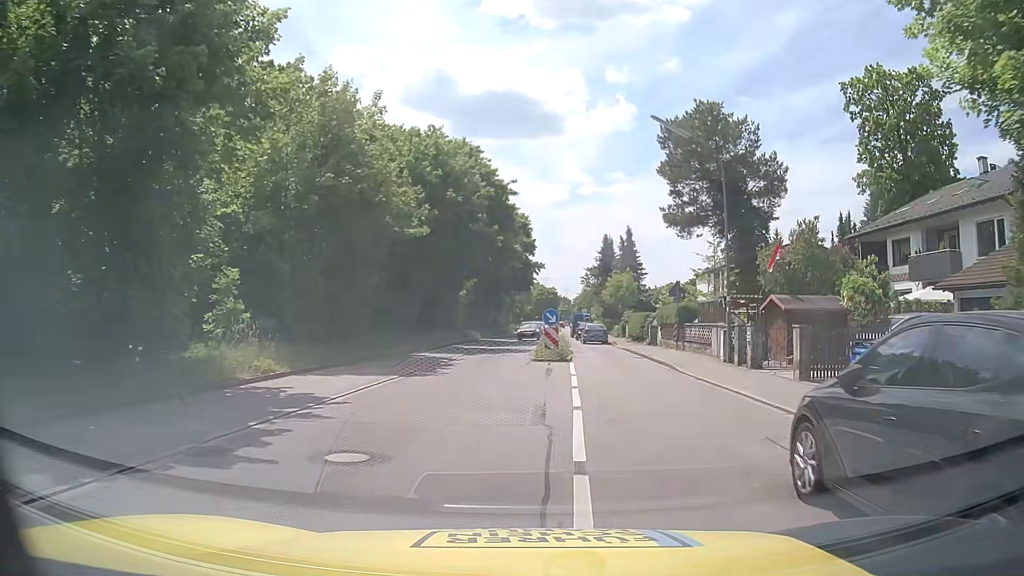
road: tertiary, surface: asphalt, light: Day
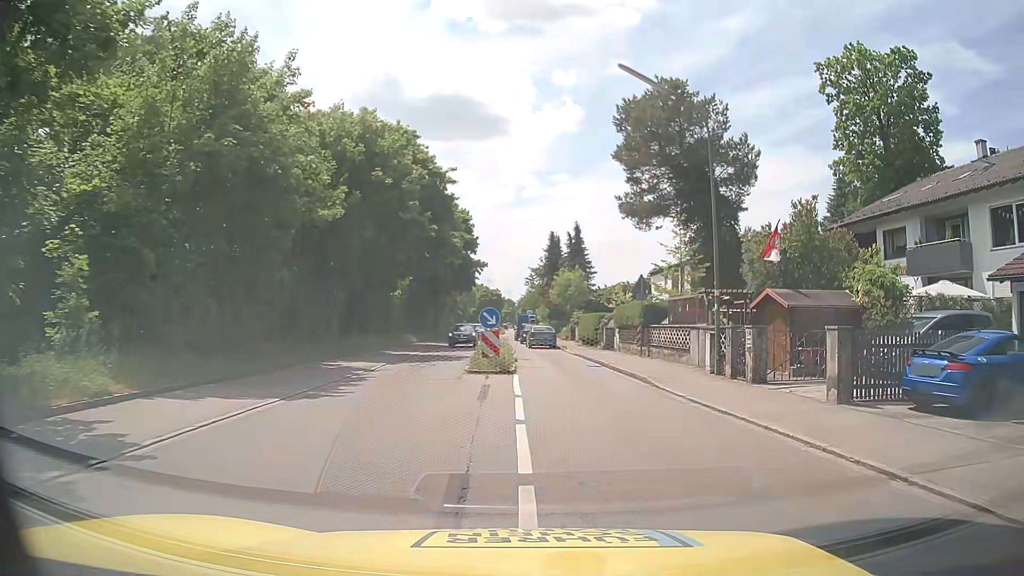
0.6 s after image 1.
(+0.2, +4.9) m; +5°
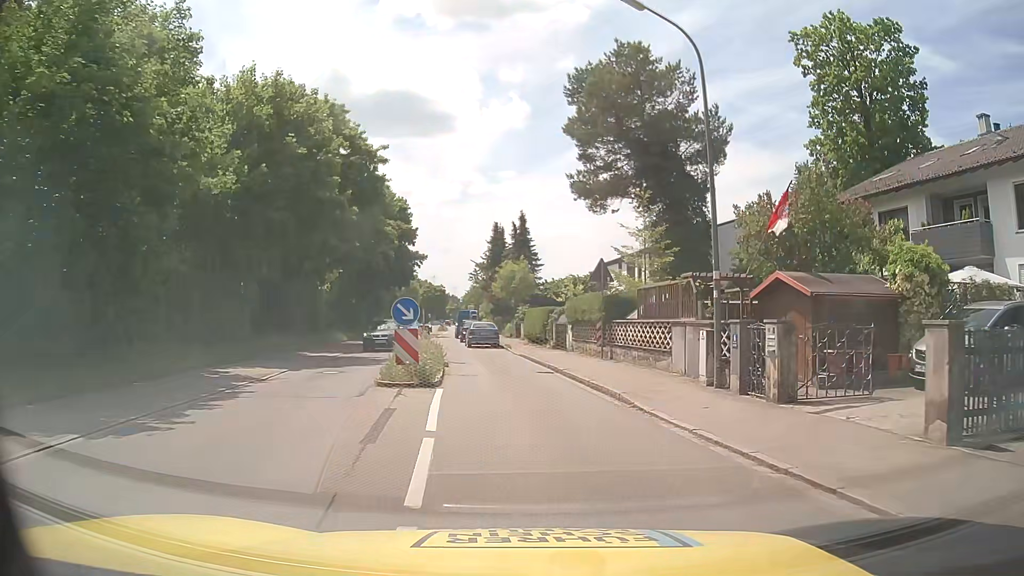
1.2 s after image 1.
(+0.2, +4.8) m; +5°
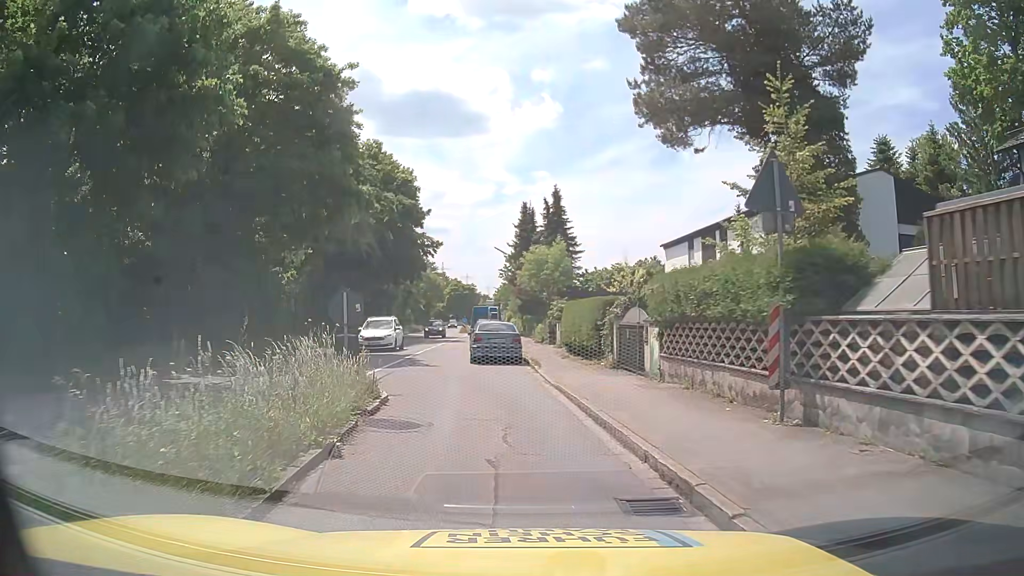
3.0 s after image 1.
(-0.2, +13.4) m; -3°
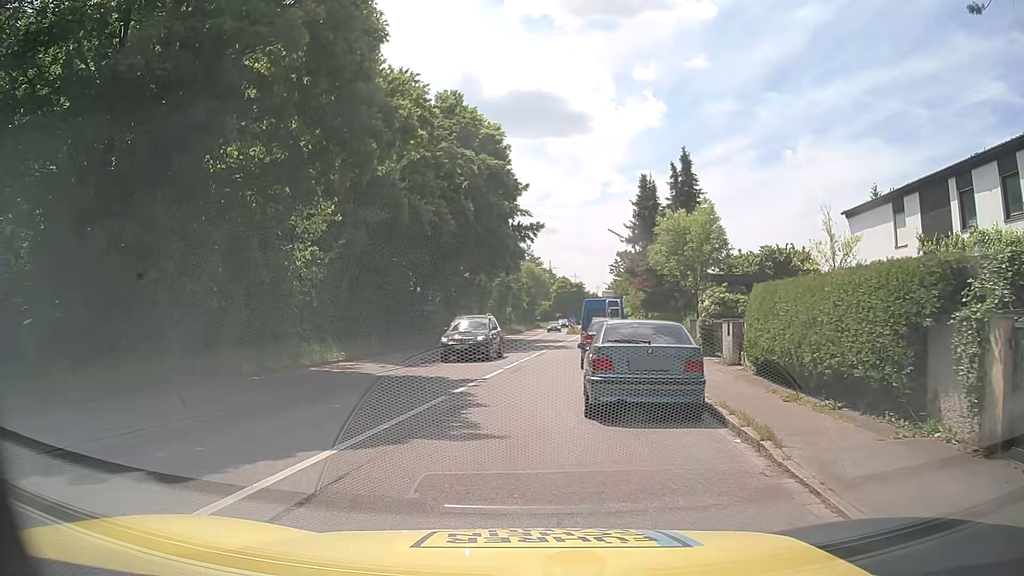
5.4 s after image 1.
(-0.9, +12.1) m; -9°
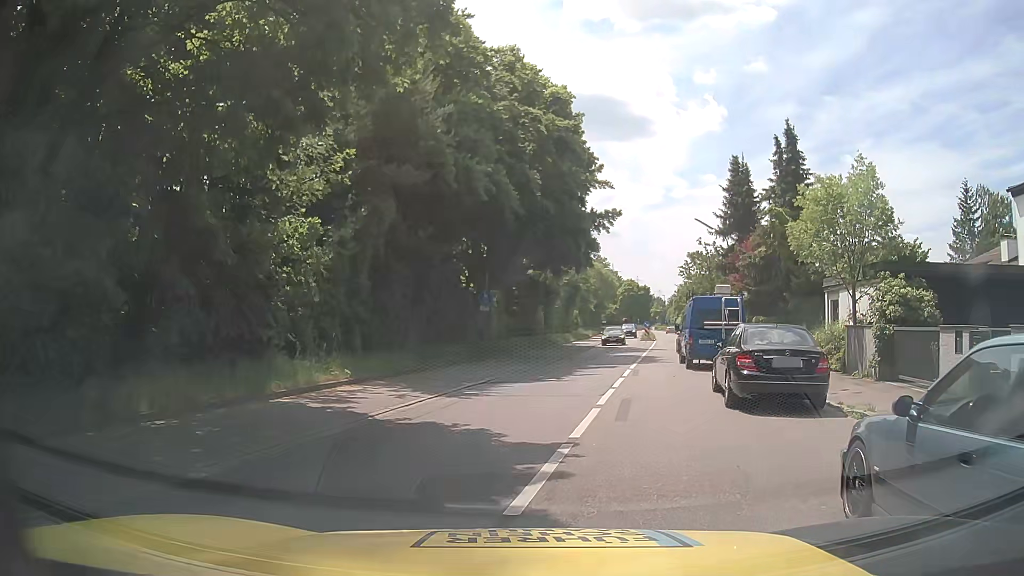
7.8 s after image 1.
(-0.6, +7.9) m; -5°
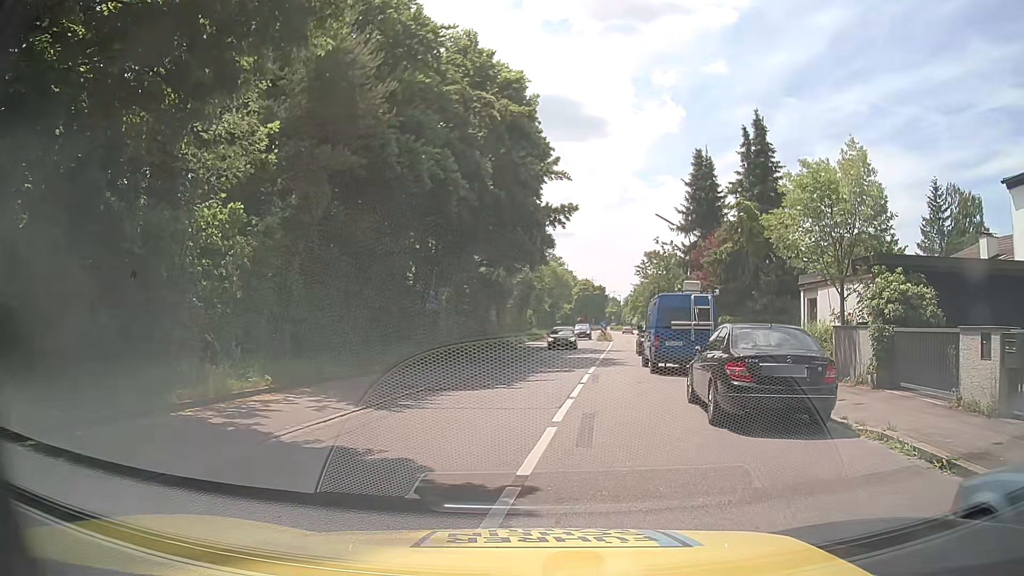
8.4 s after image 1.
(0.0, +2.1) m; +2°
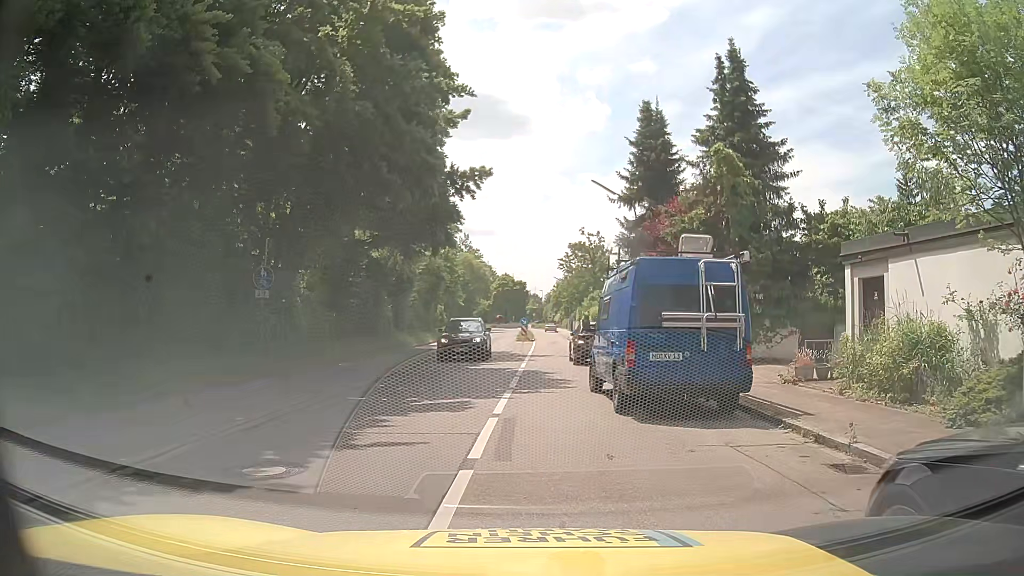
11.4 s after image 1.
(+1.1, +9.7) m; +8°
(0, +10) (-1, +20) (0, +30) (+1, +40) (+2, +50) (+2, +60) (+2, +70) (+2, +80) (+2, +90) (+1, +100) m
